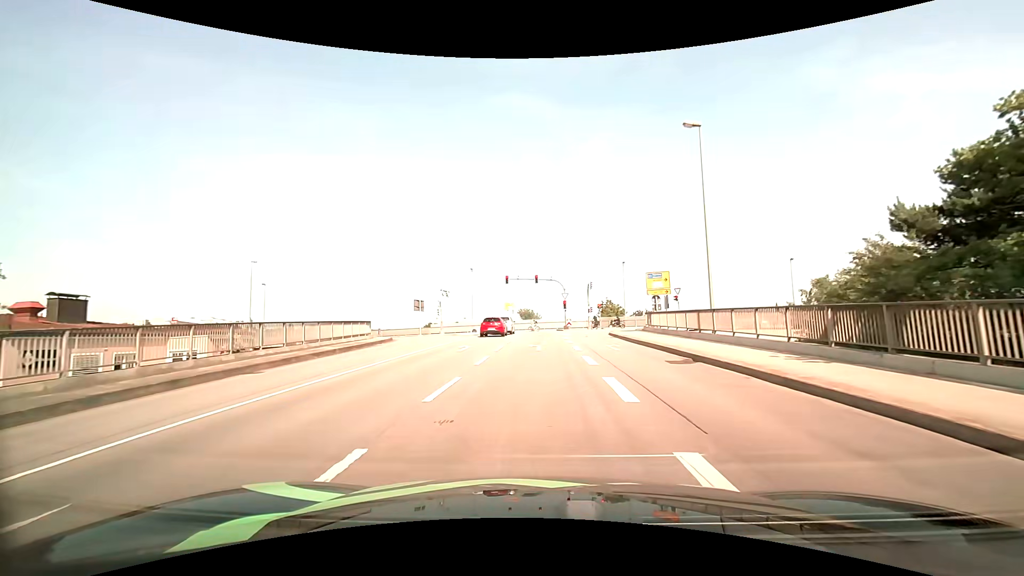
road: primary_link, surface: asphalt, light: Day
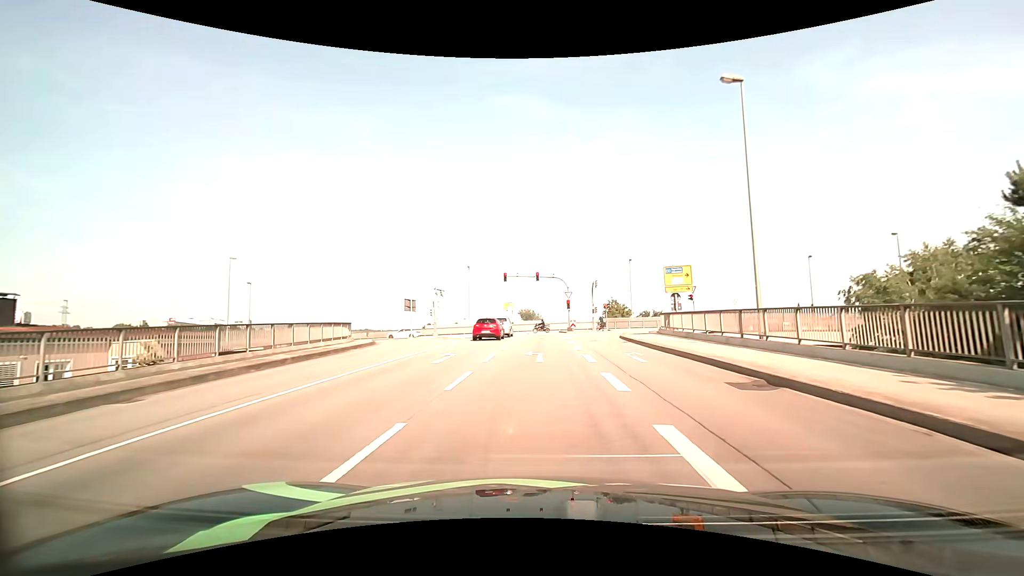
(0.0, +4.7) m; 0°
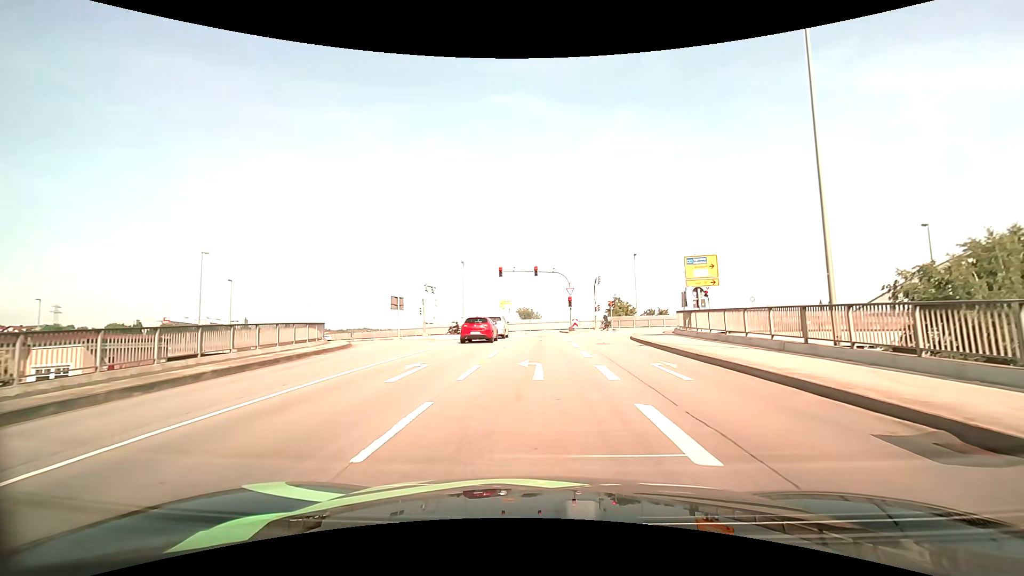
(0.0, +4.5) m; 0°
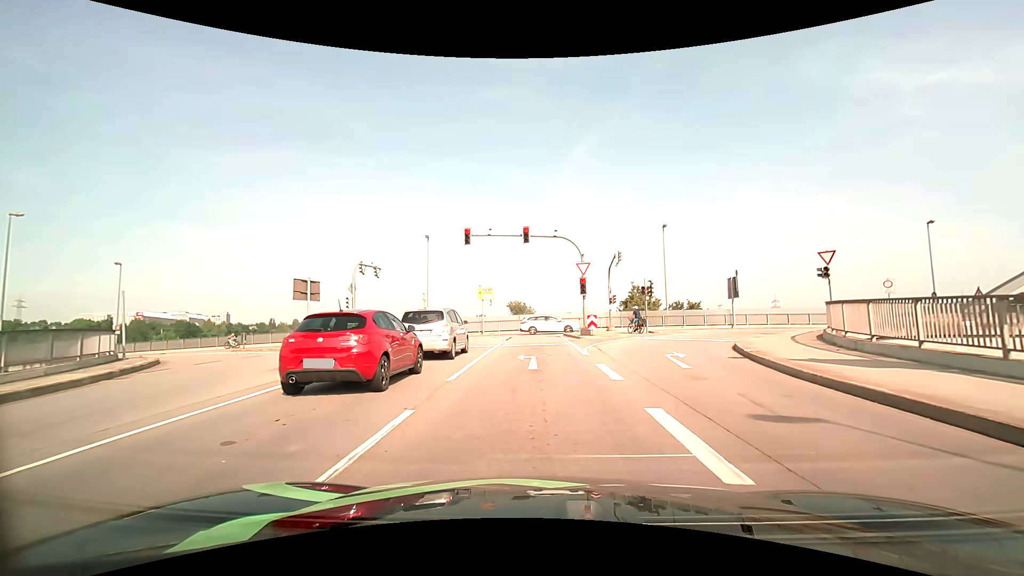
(0.0, +18.5) m; +1°
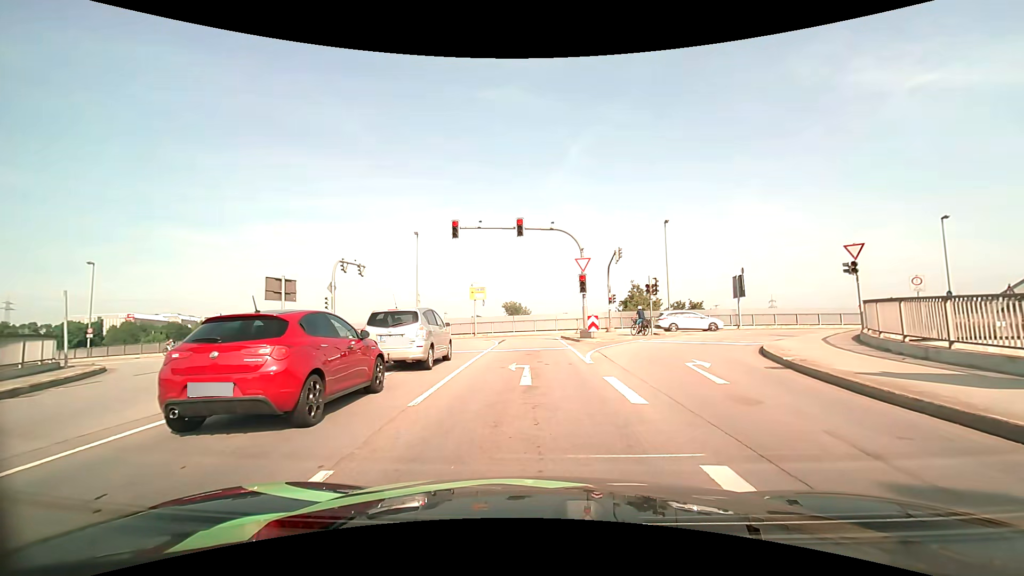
(0.0, +2.6) m; 0°
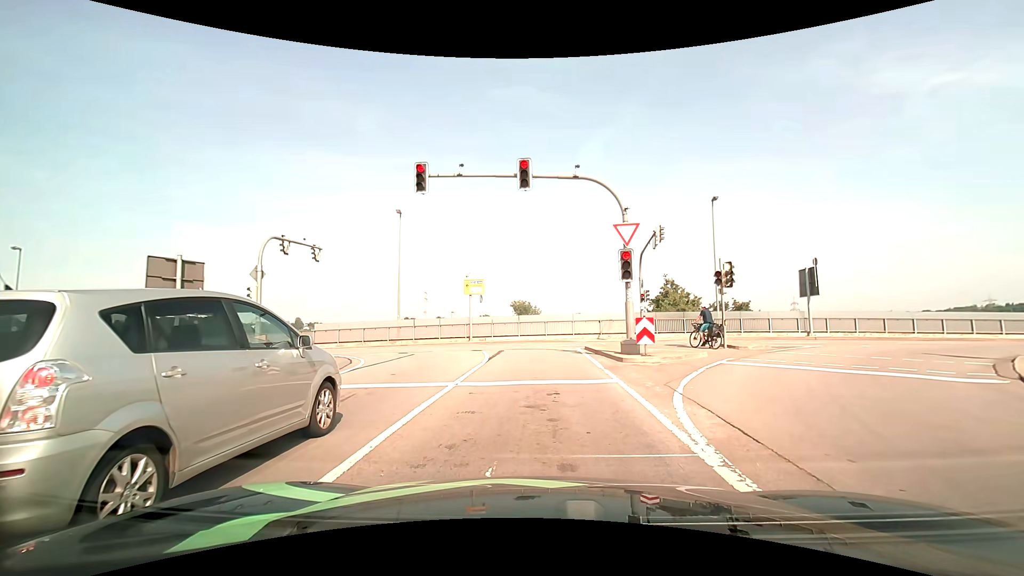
(-0.1, +9.5) m; -2°
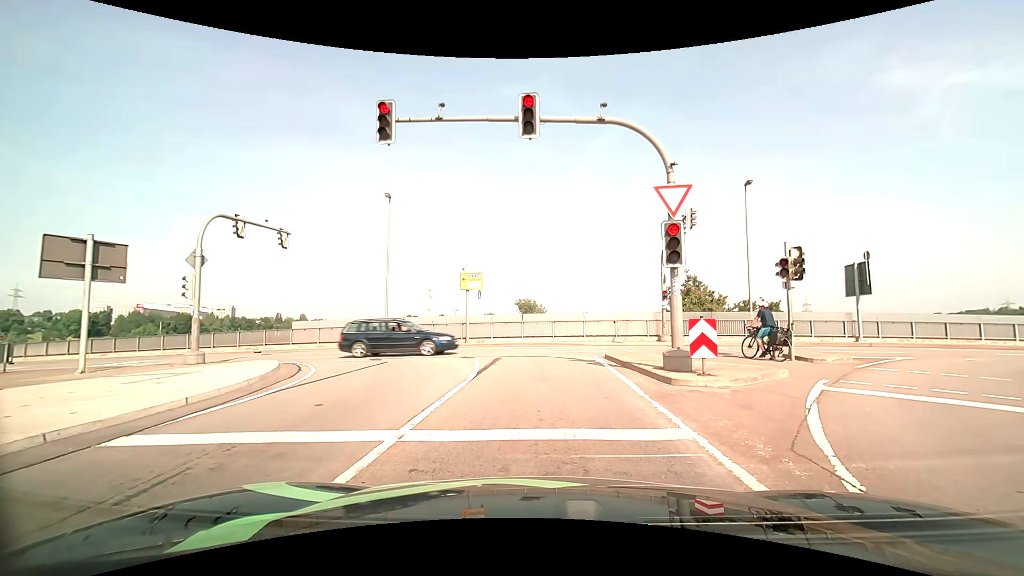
(0.0, +4.3) m; -1°
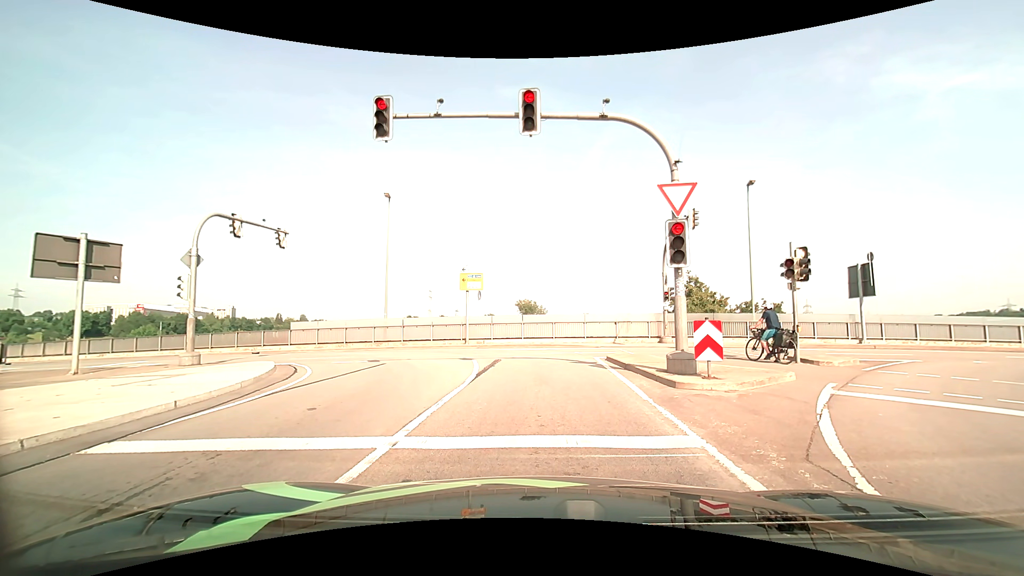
(0.0, +0.4) m; 0°
(0, +10) (-1, +20) (-6, +28) (-15, +32) (-25, +33) (-35, +34) (-45, +36) (-55, +38) (-64, +39) (-74, +42) m
